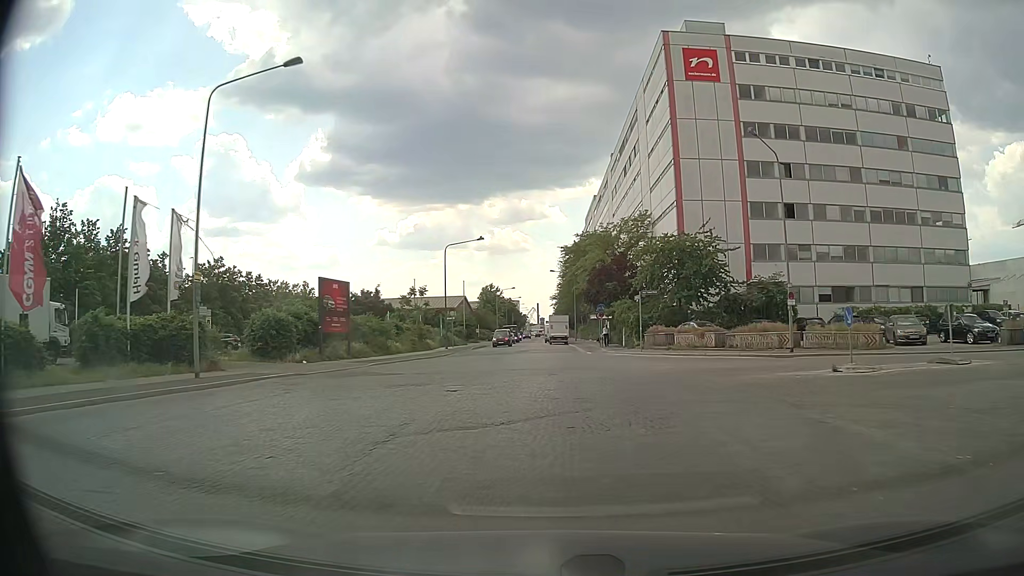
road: secondary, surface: sett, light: Day
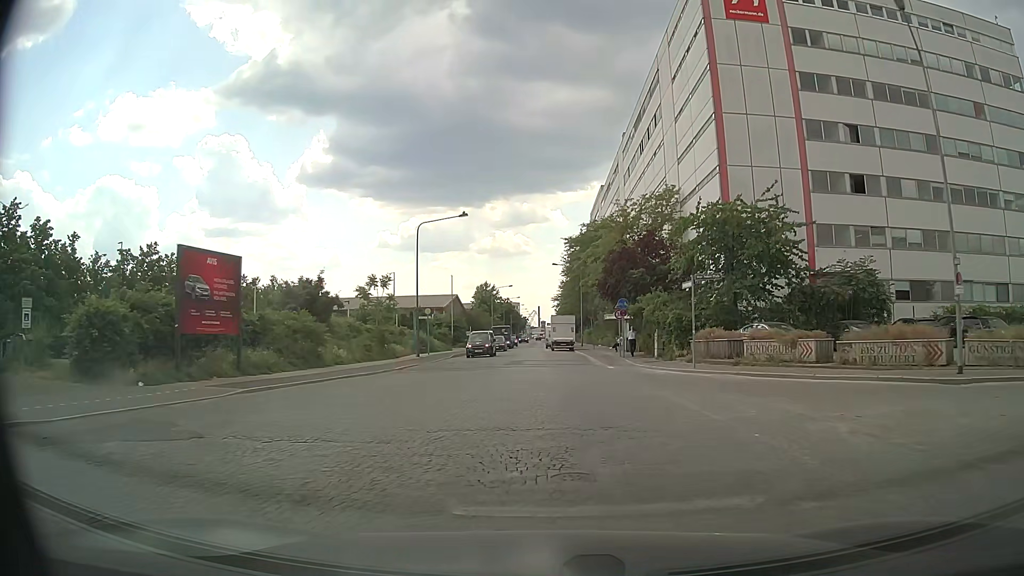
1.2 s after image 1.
(0.0, +14.0) m; 0°
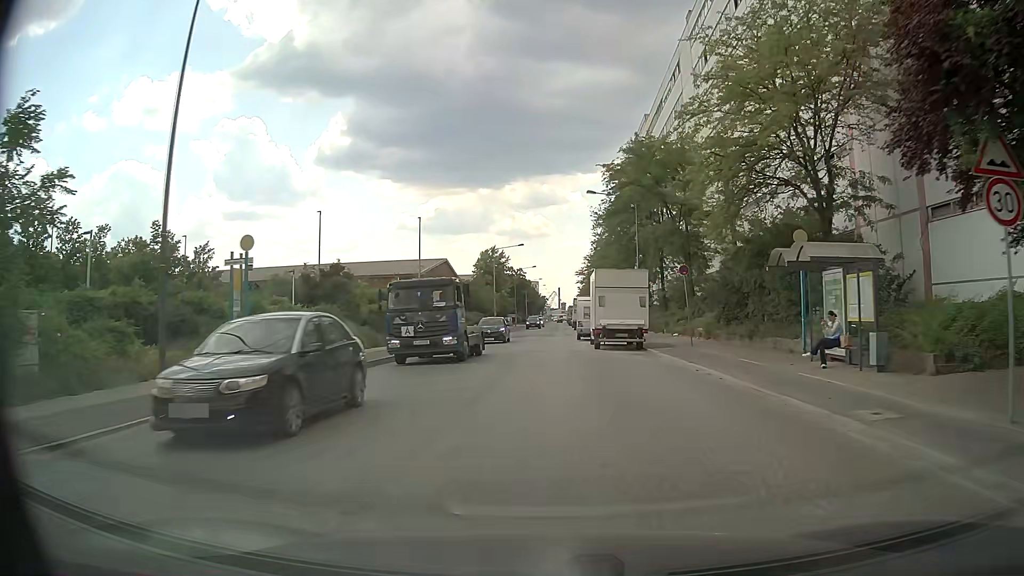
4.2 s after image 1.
(-0.6, +34.1) m; -1°
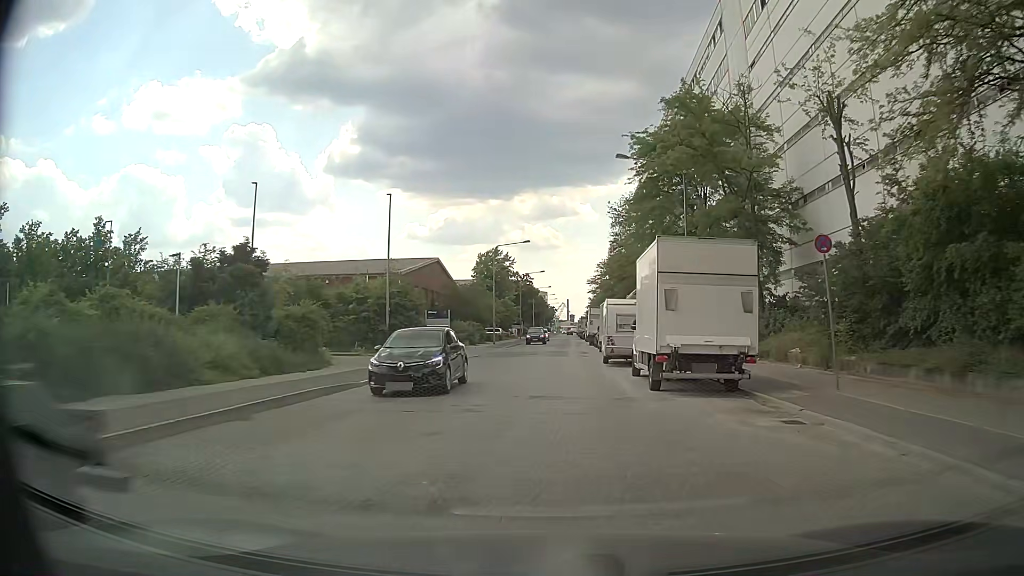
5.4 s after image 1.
(-0.2, +13.3) m; -1°
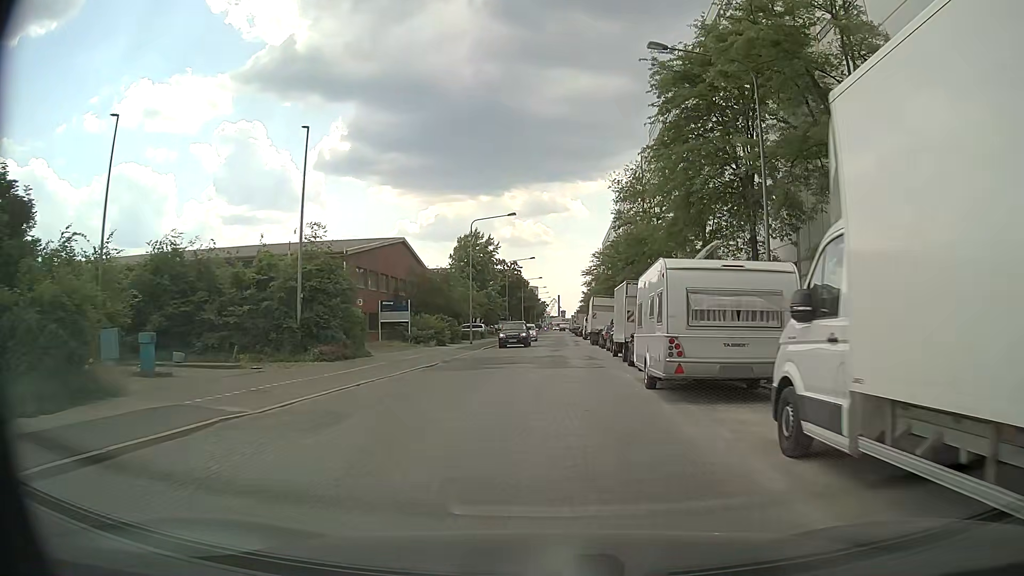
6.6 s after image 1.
(0.0, +13.2) m; +1°
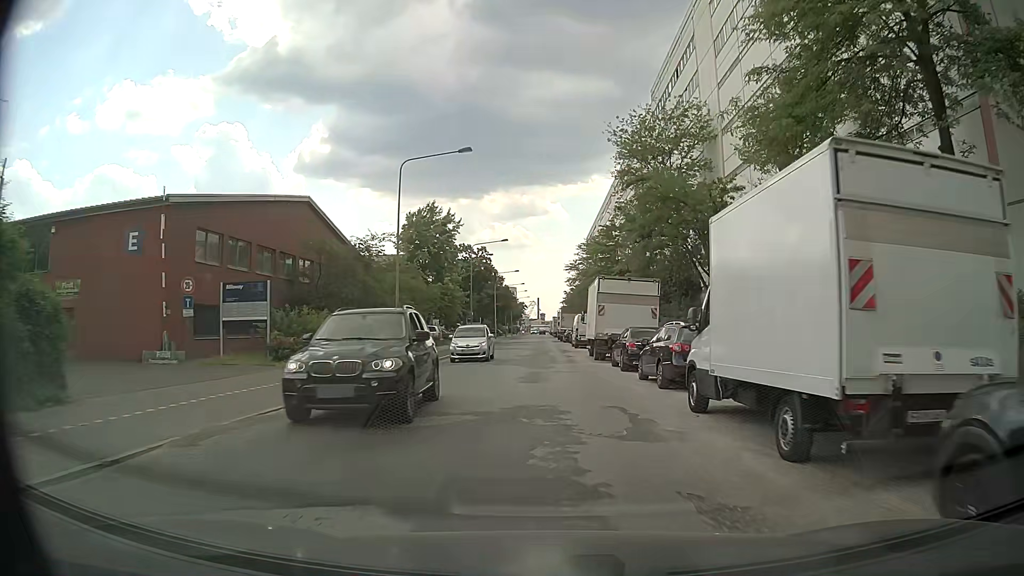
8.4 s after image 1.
(+0.1, +19.6) m; +1°
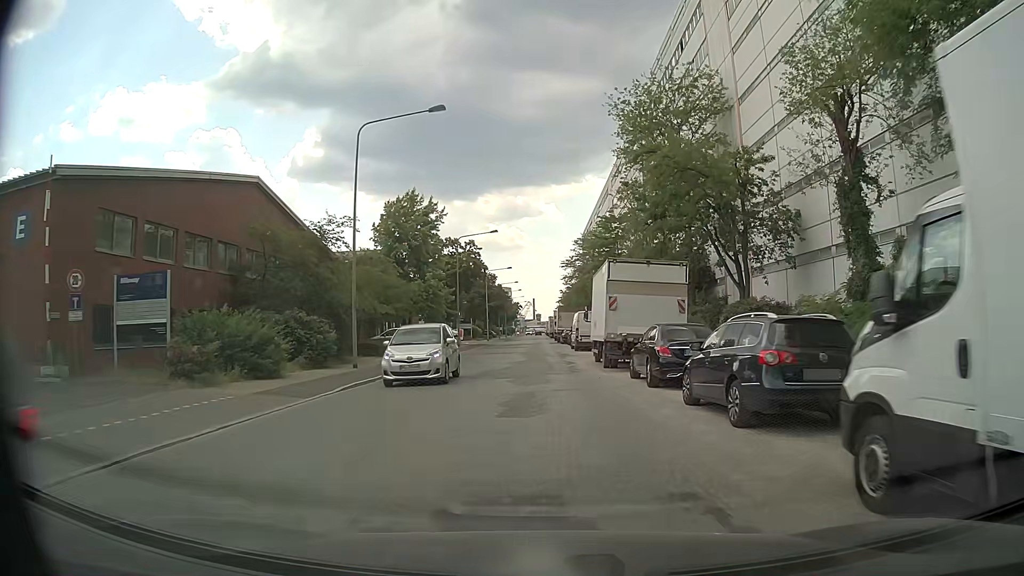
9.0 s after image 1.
(0.0, +6.5) m; 0°
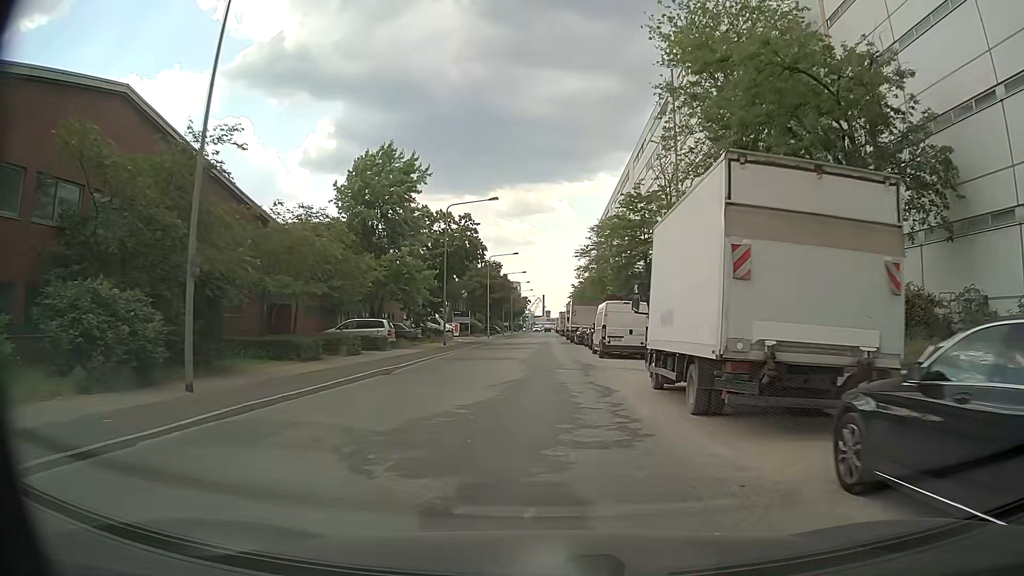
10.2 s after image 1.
(-0.1, +12.9) m; 0°
(0, +10) (0, +20) (0, +30) (0, +40) (0, +50) (0, +60) (0, +70) (0, +80) (0, +90) (-1, +100) m
